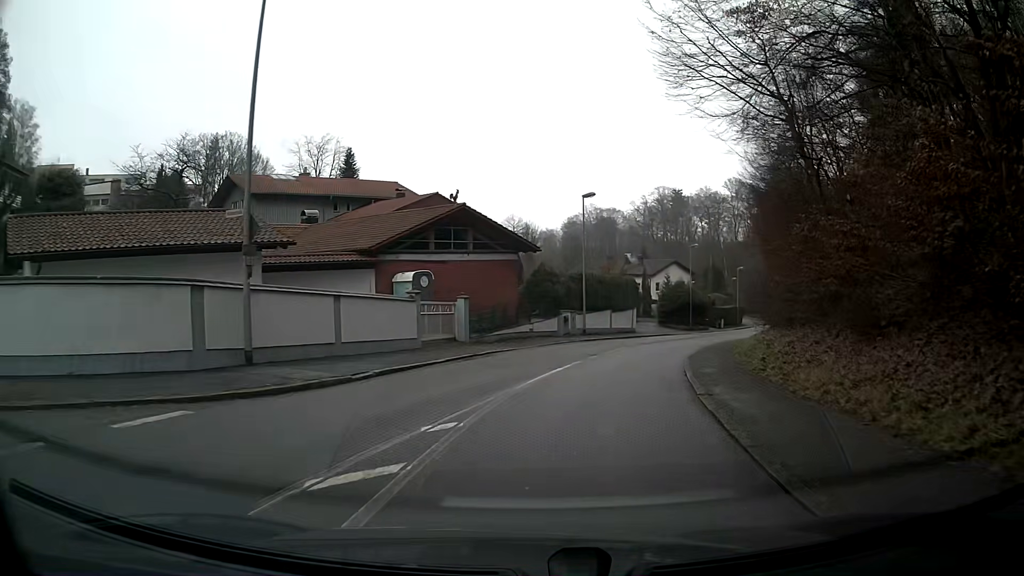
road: residential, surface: asphalt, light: Day
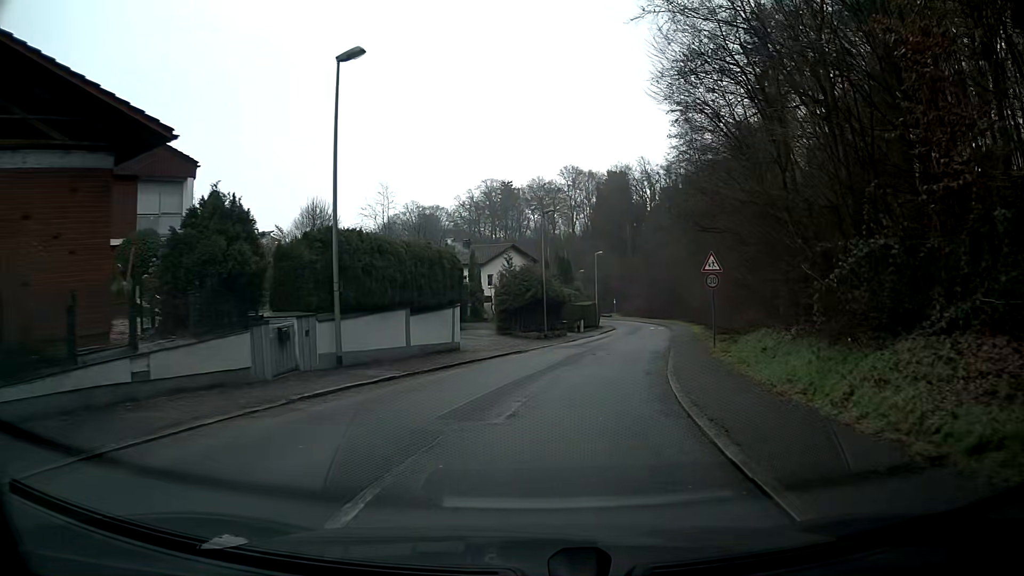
(+2.9, +22.0) m; +14°
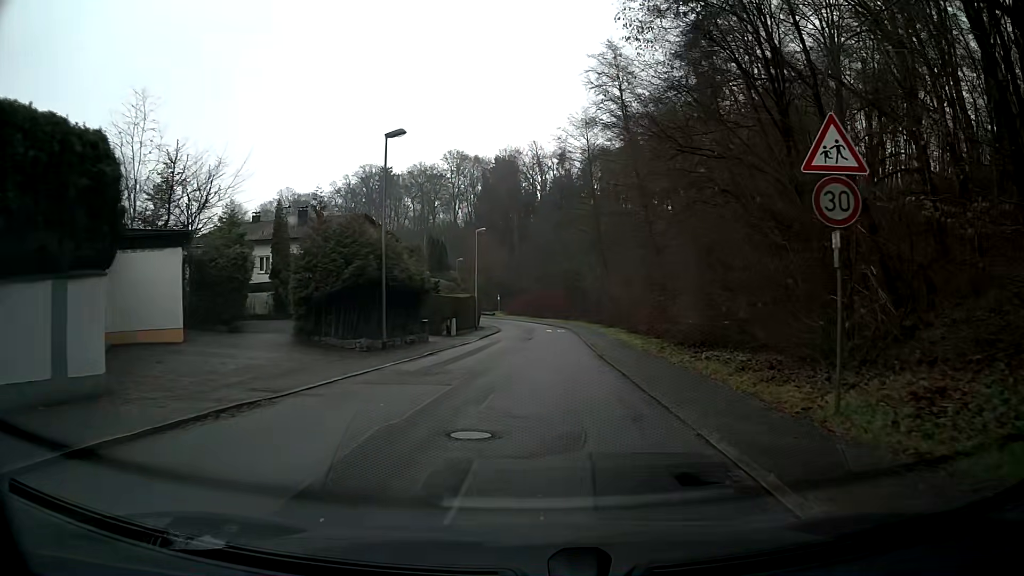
(+1.6, +17.8) m; +10°
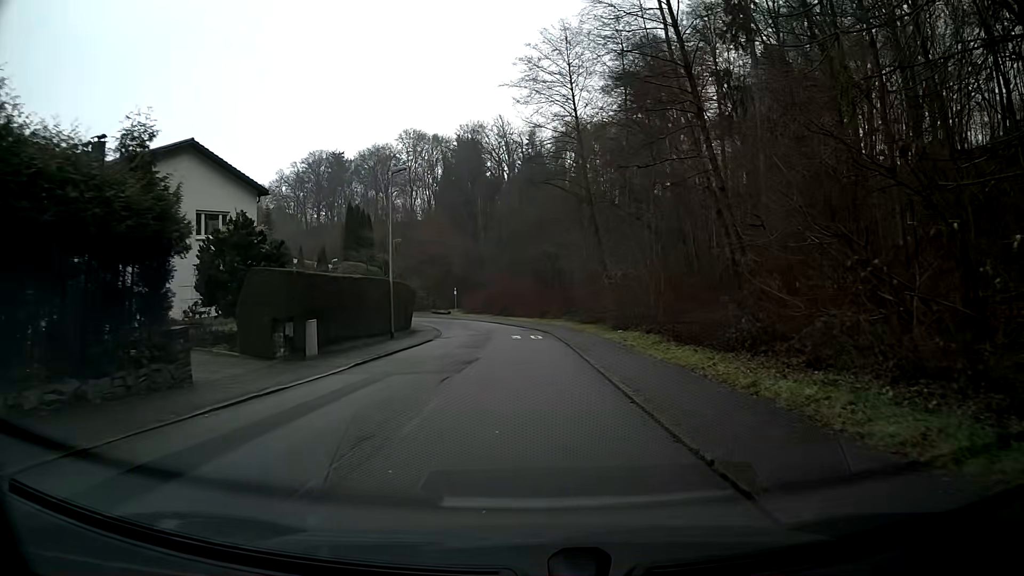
(+0.5, +22.5) m; +1°
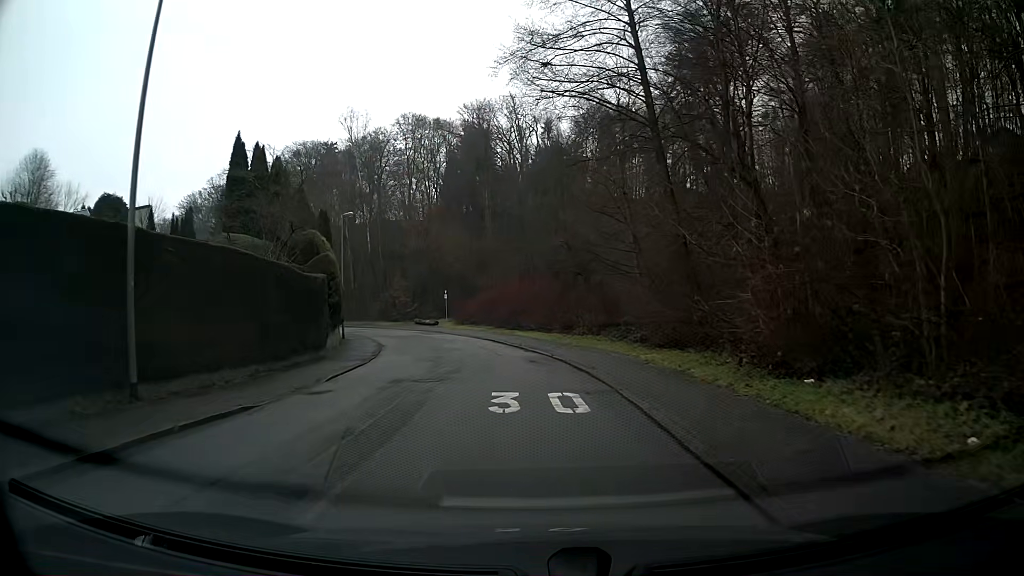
(-0.2, +22.4) m; -2°
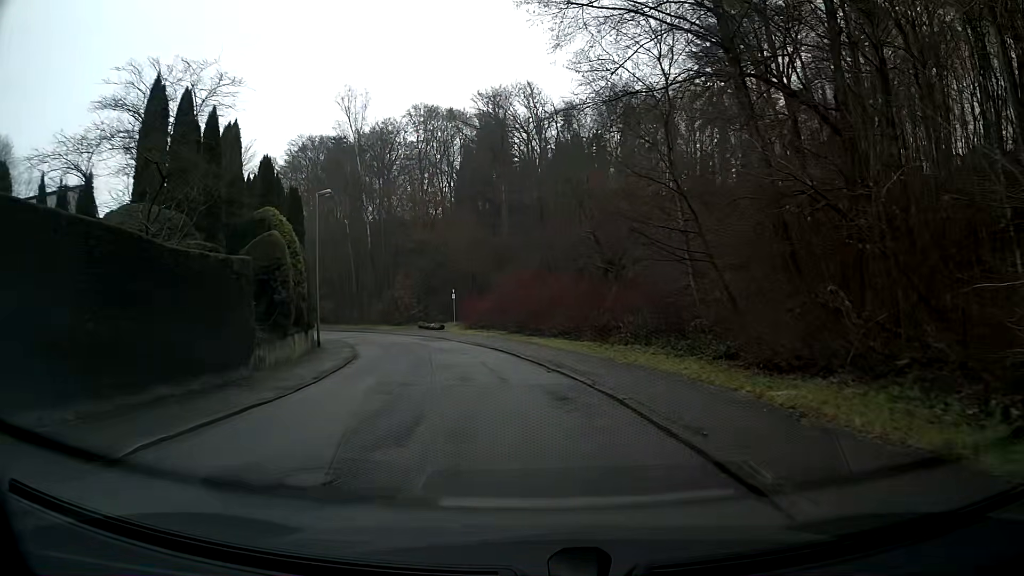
(-0.1, +8.9) m; -2°
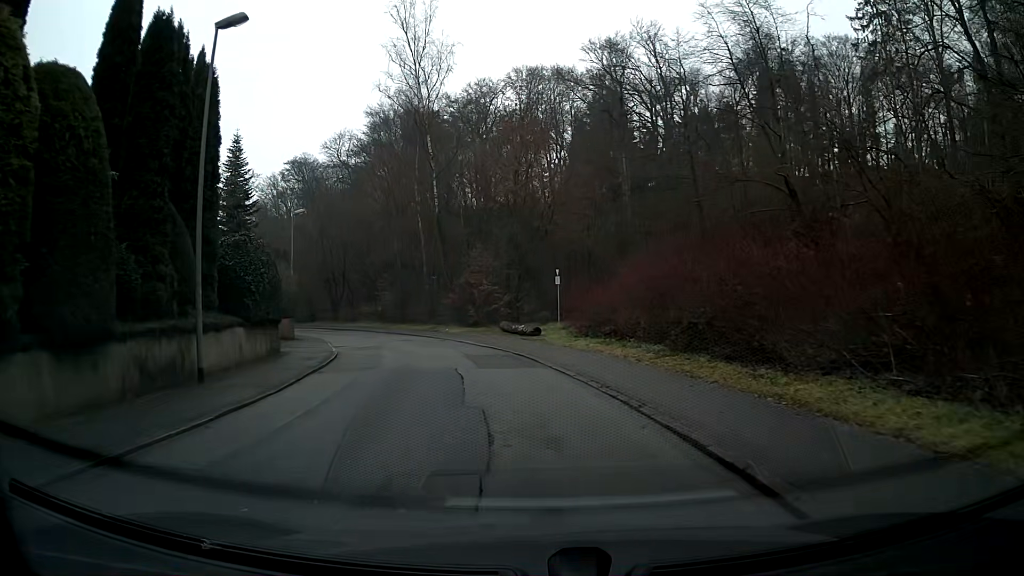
(-1.8, +22.2) m; -10°
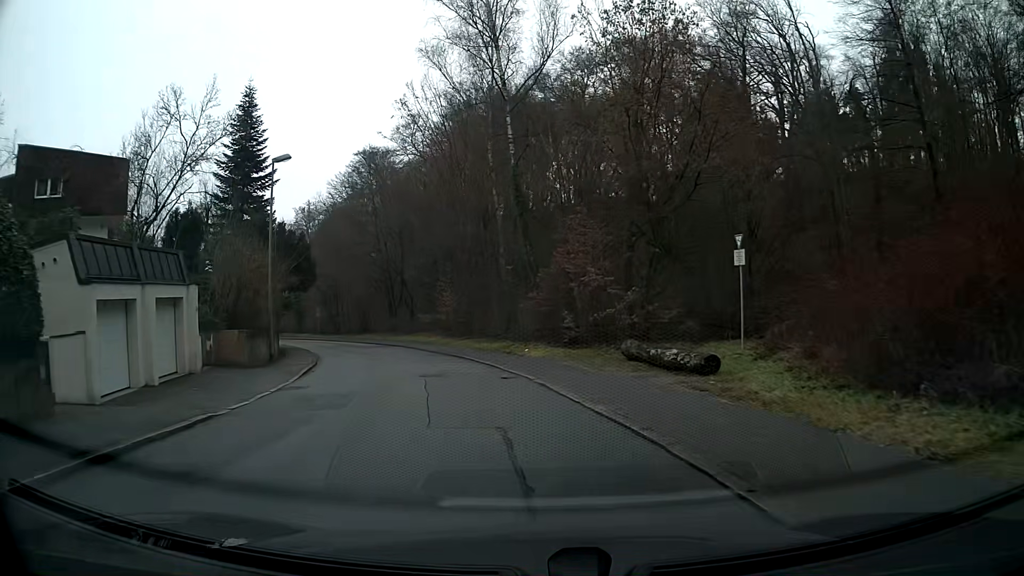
(-1.3, +17.7) m; -8°
